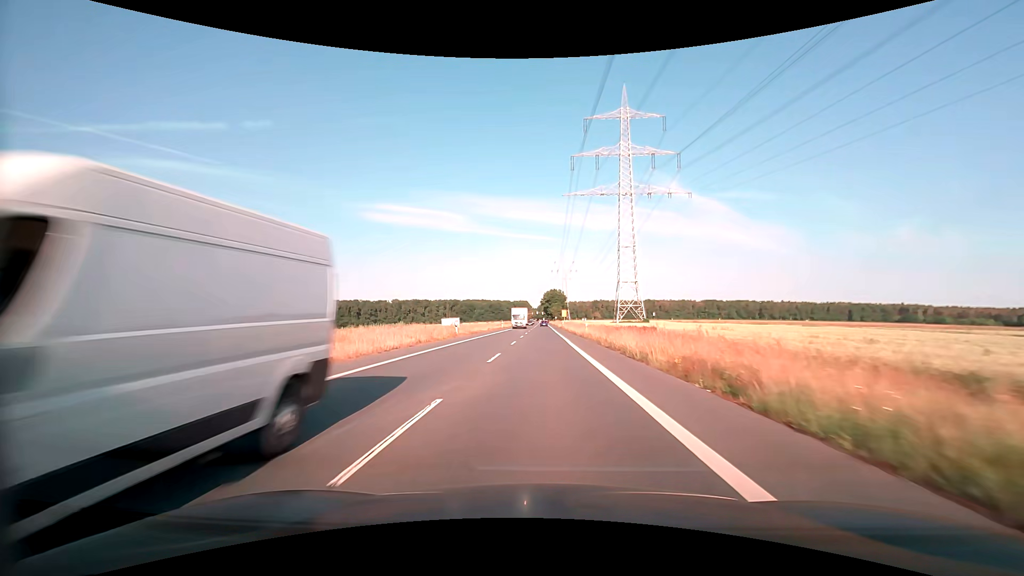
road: secondary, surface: asphalt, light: Day
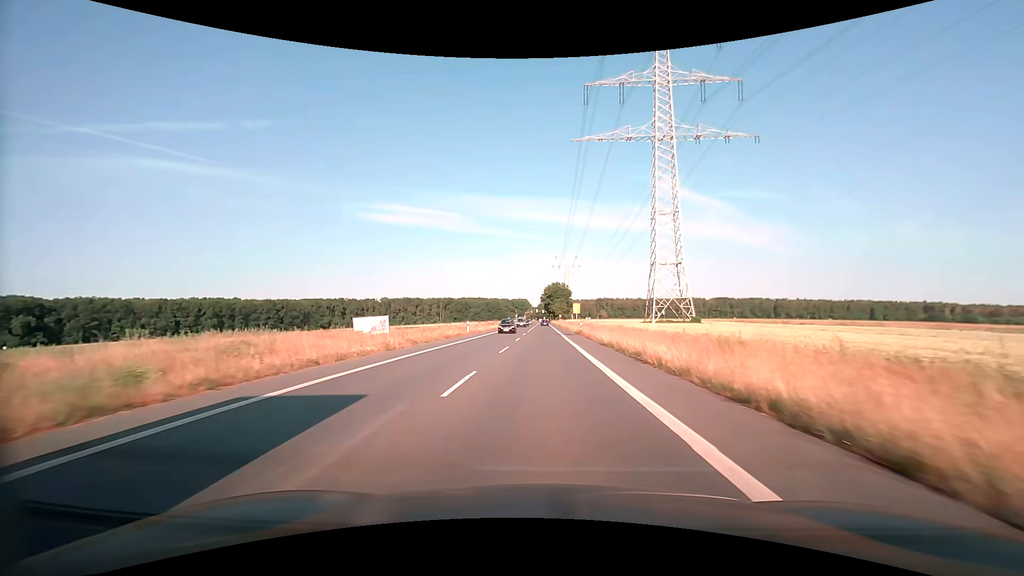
(-0.1, +43.7) m; 0°
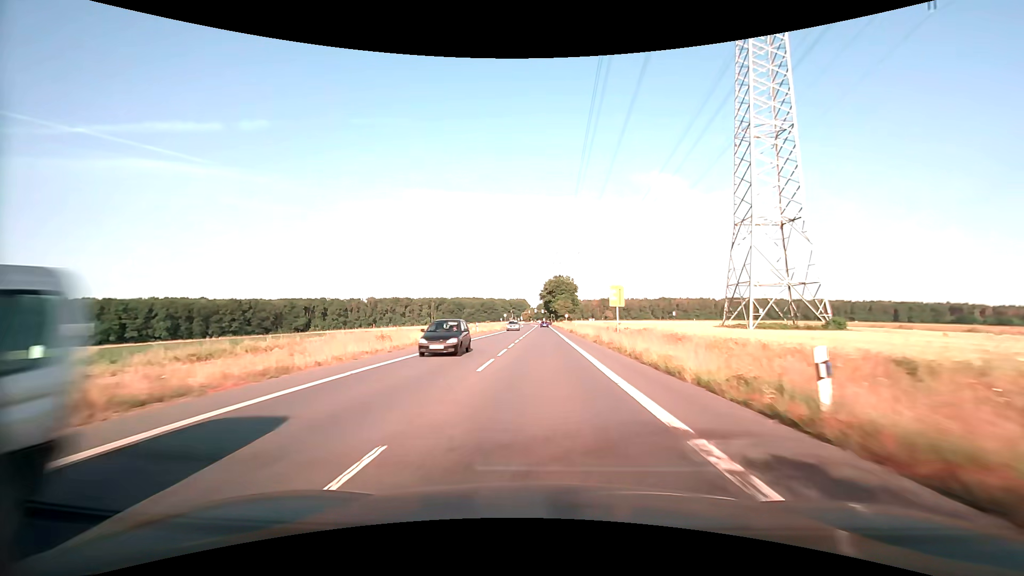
(-0.2, +43.6) m; 0°
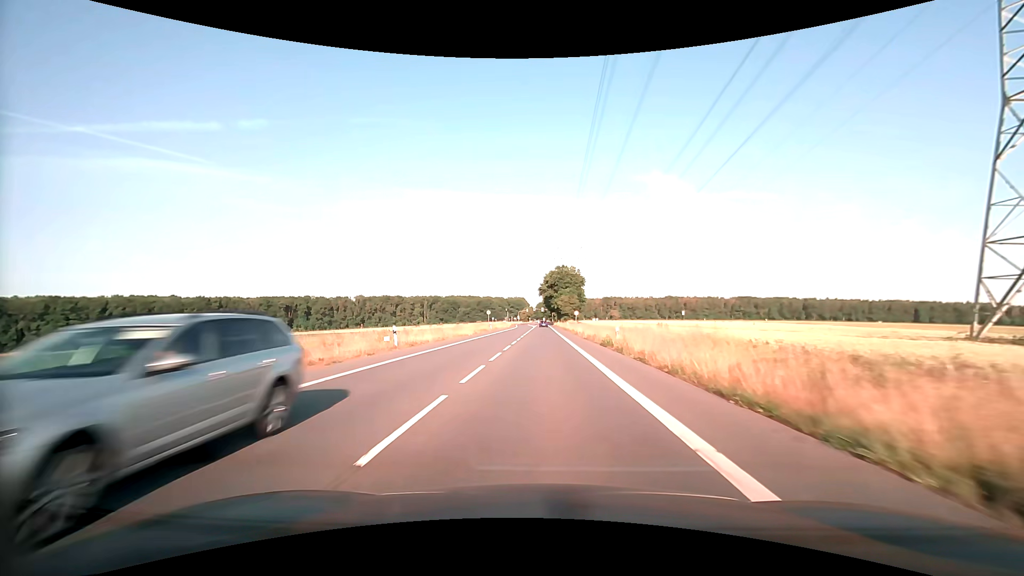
(0.0, +32.7) m; 0°
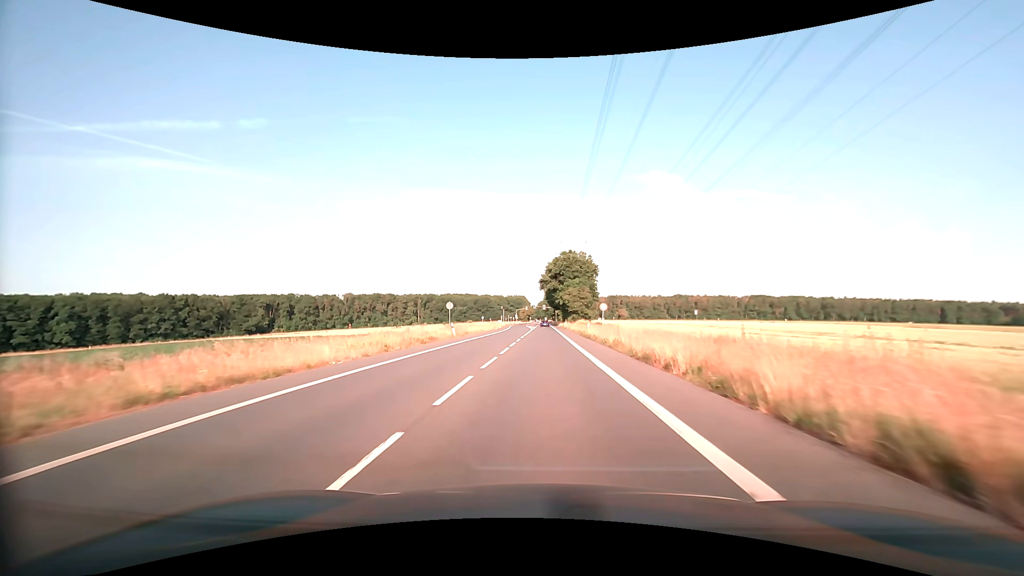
(-0.1, +32.8) m; 0°
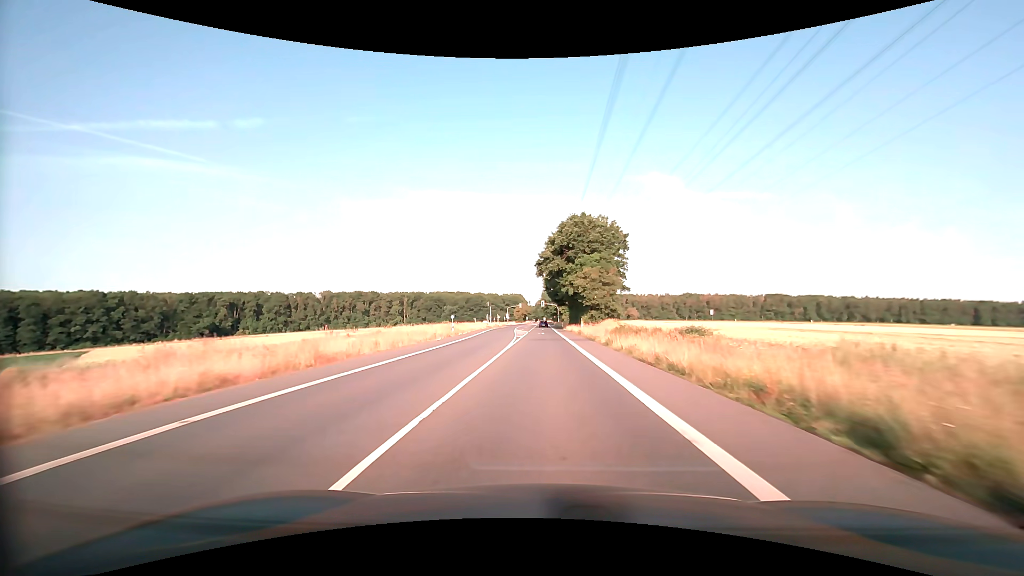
(0.0, +43.7) m; 0°
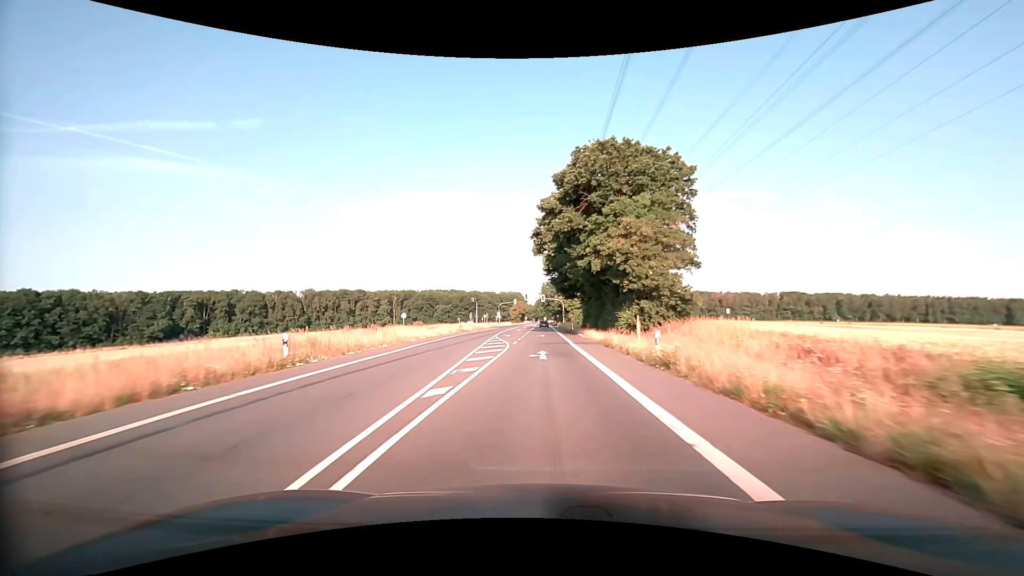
(+0.1, +32.7) m; 0°
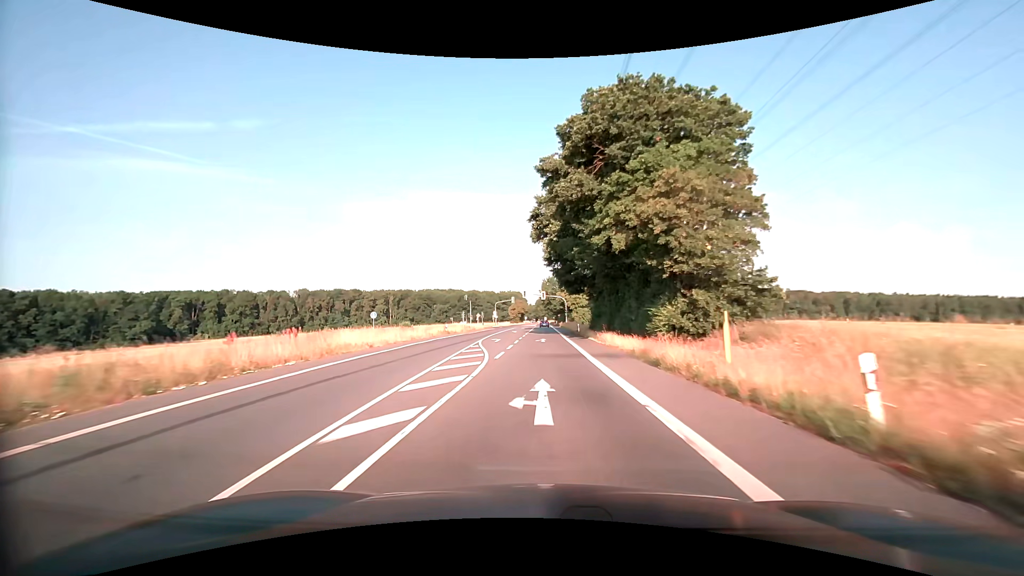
(0.0, +10.9) m; 0°
(0, +10) (0, +20) (0, +30) (0, +40) (0, +50) (0, +60) (0, +70) (0, +80) (0, +90) (0, +100) m
